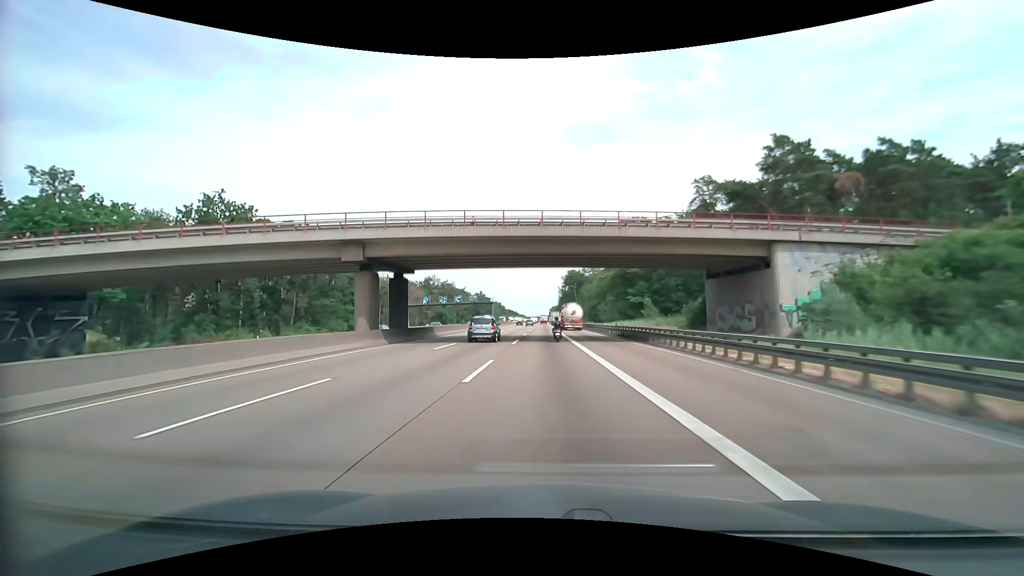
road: motorway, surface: asphalt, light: Day
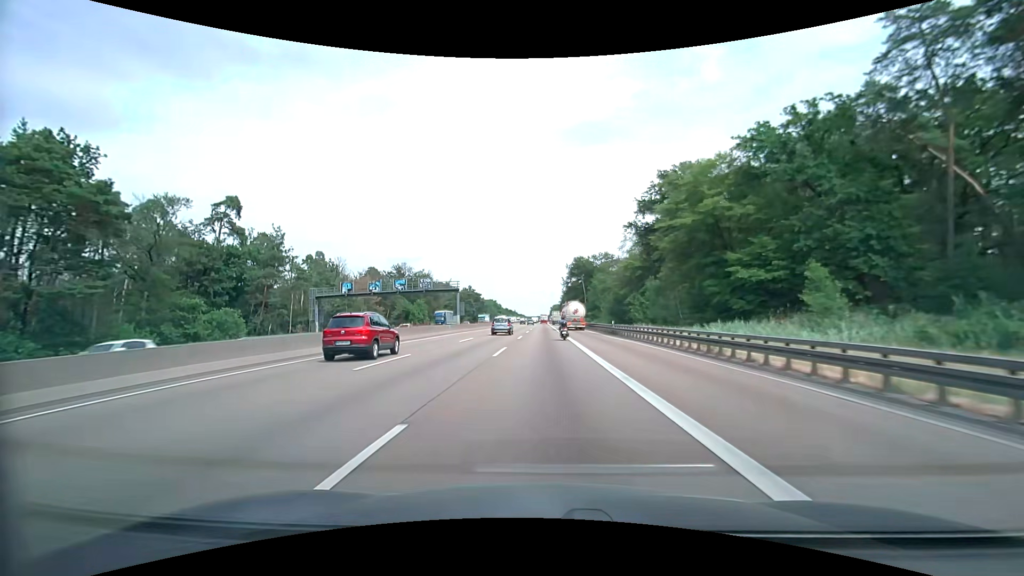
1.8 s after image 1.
(0.0, +46.2) m; 0°
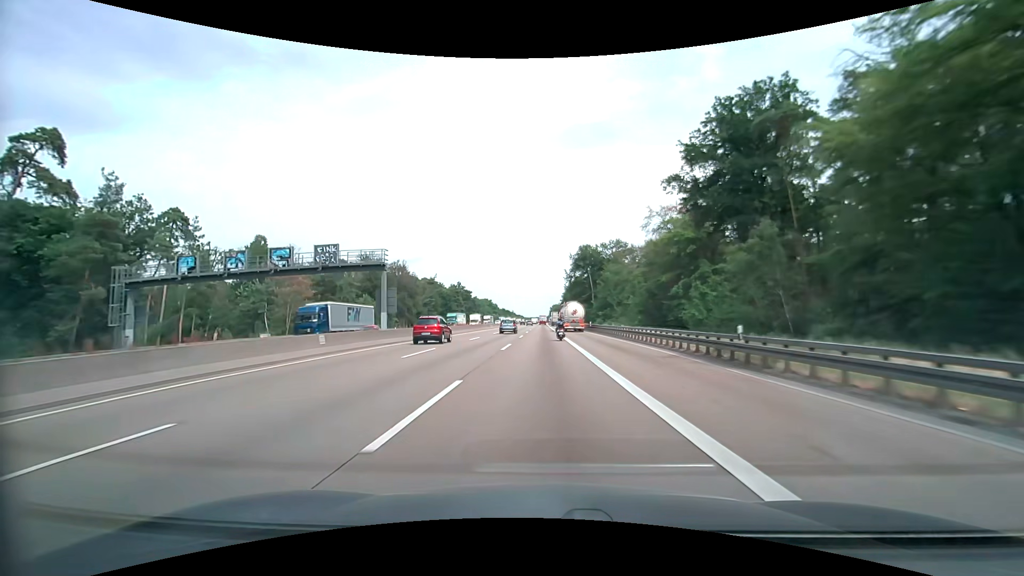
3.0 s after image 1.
(-0.1, +30.8) m; 0°
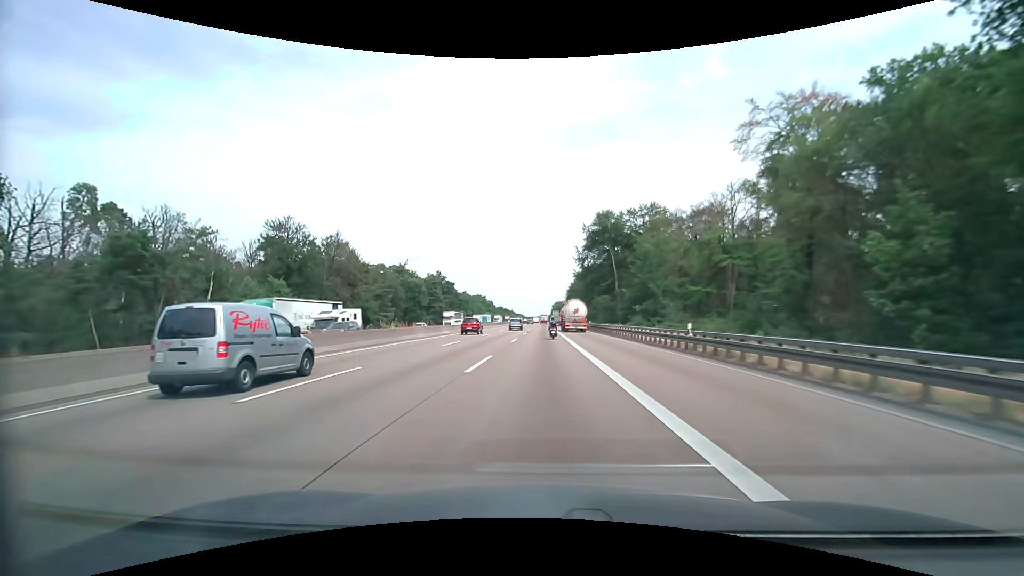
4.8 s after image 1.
(0.0, +46.3) m; 0°
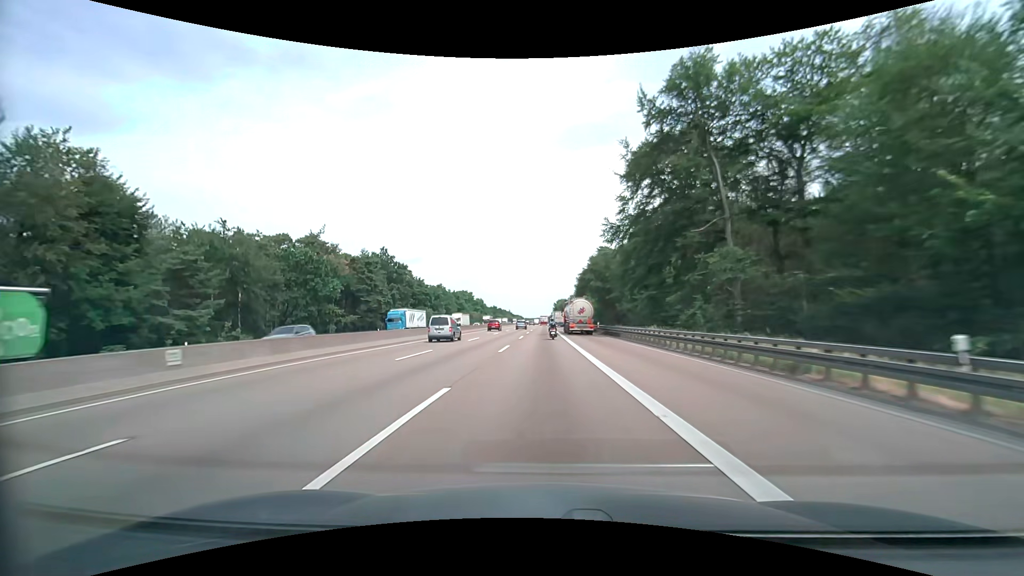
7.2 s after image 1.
(0.0, +62.3) m; 0°
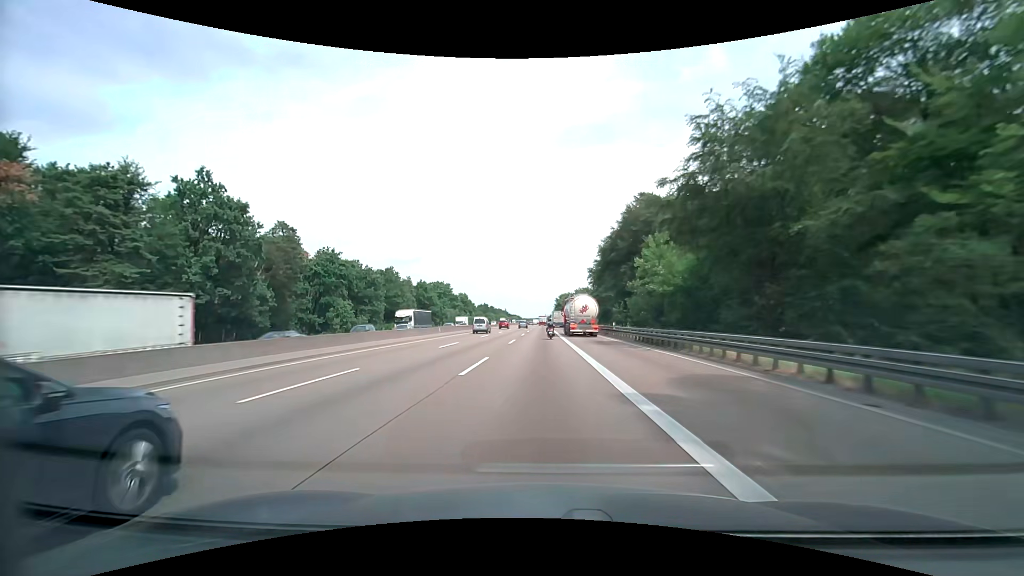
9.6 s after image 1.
(+0.1, +63.1) m; 0°
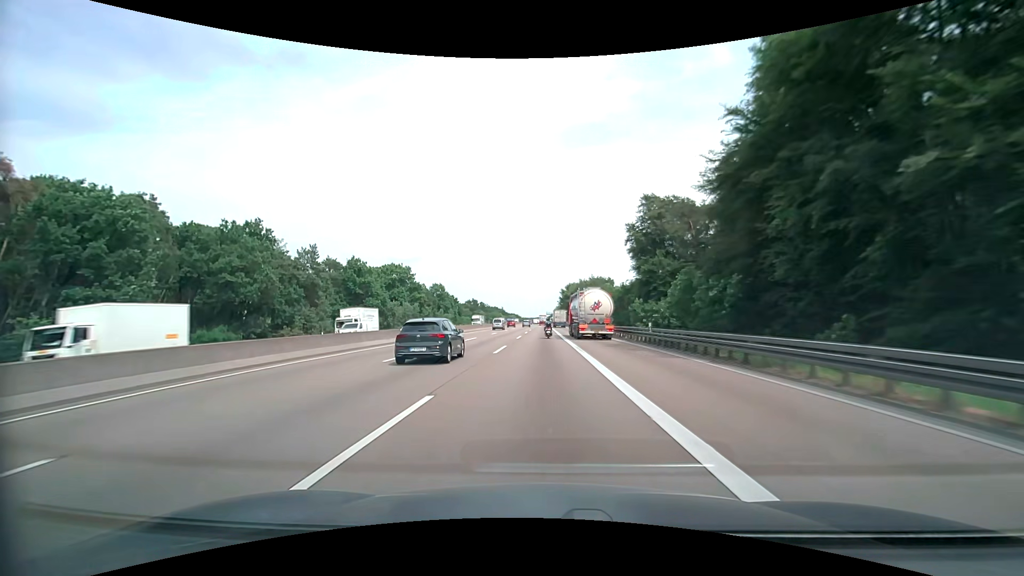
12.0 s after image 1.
(-0.2, +63.3) m; 0°
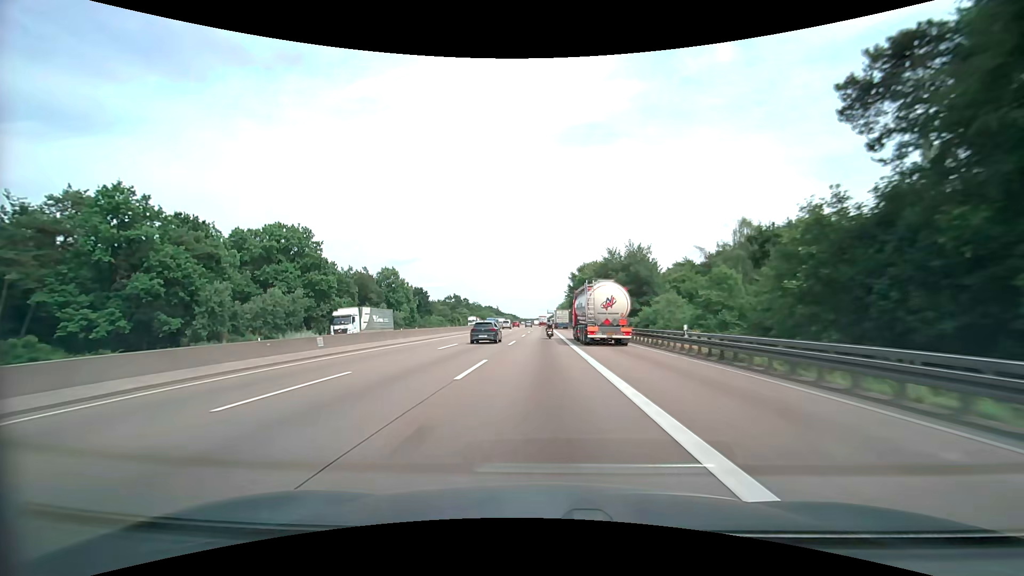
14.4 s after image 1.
(0.0, +62.9) m; 0°
(0, +10) (0, +20) (0, +30) (0, +40) (0, +50) (0, +60) (0, +70) (0, +80) (0, +90) (0, +100) m
